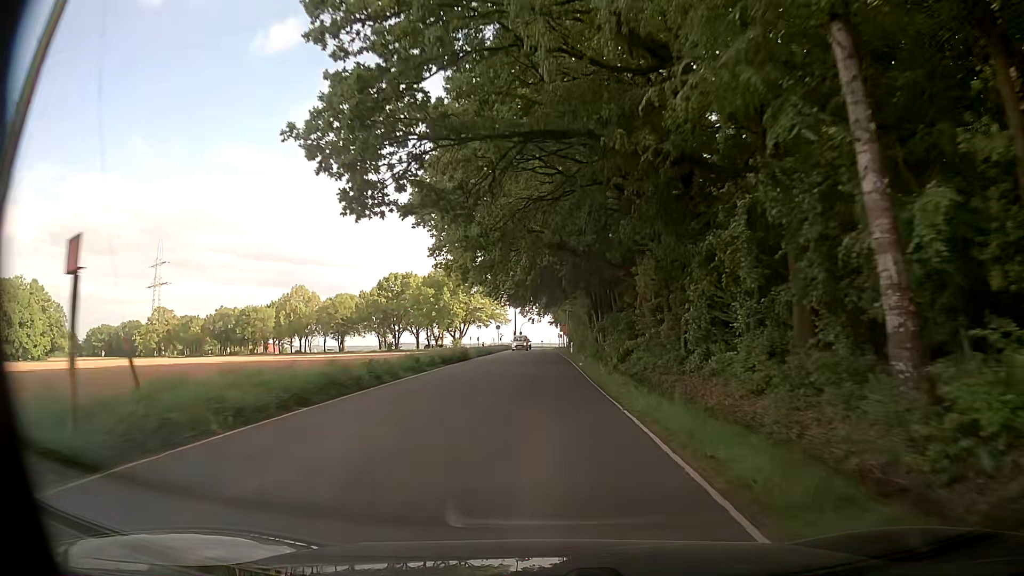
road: tertiary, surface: asphalt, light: Day
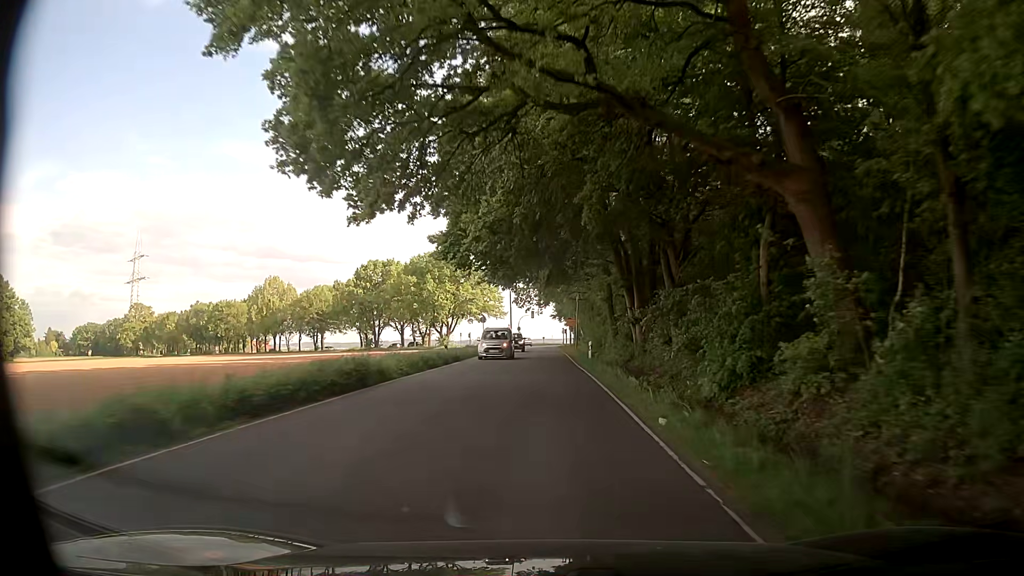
(-0.2, +21.6) m; 0°
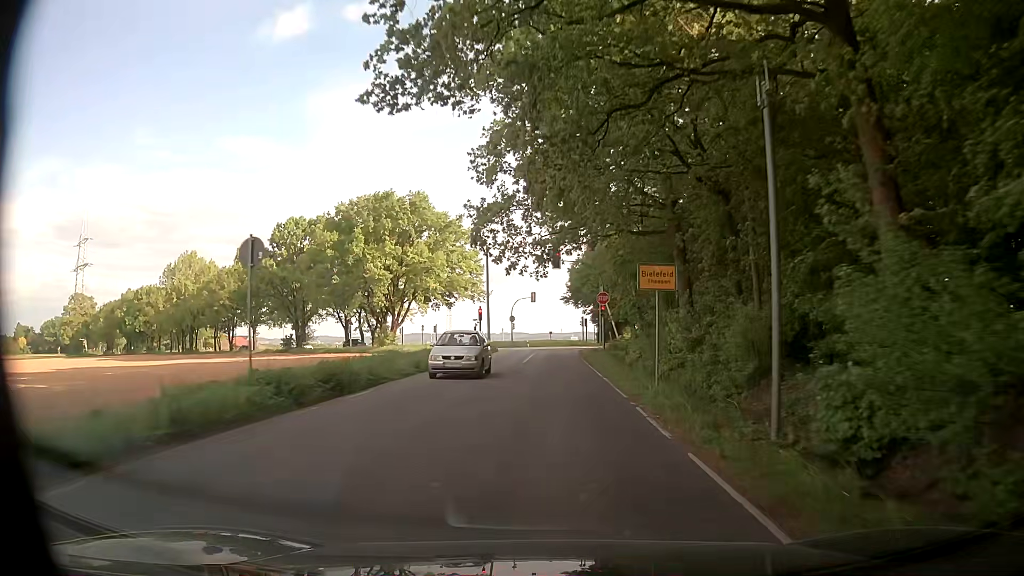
(-0.5, +49.4) m; -2°
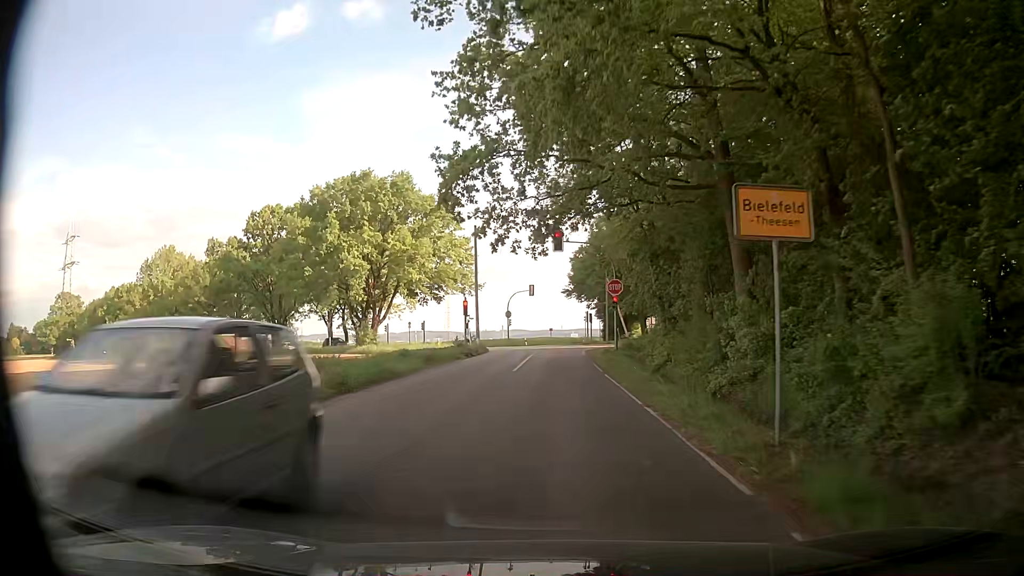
(+0.1, +8.6) m; +1°
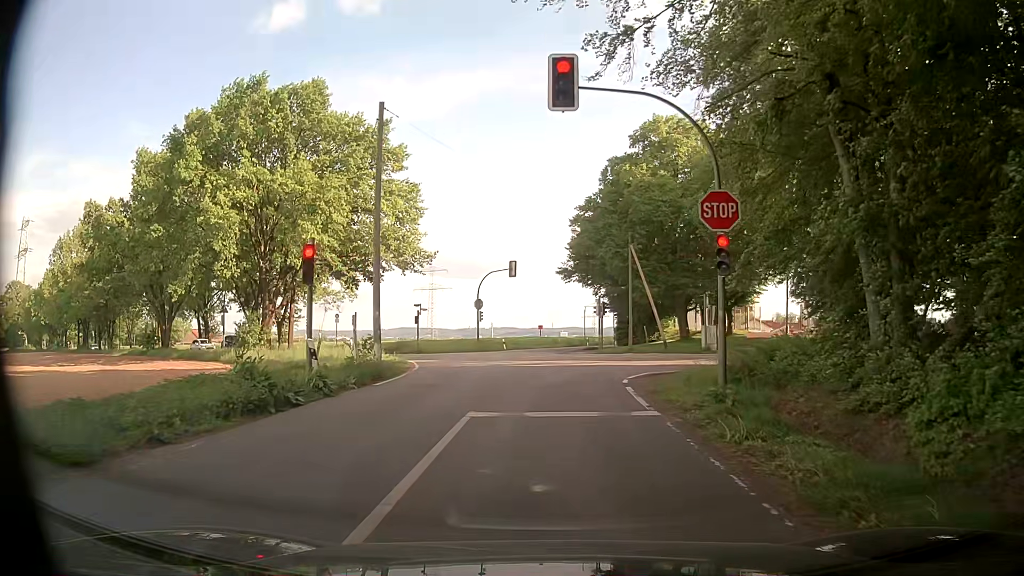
(+0.1, +24.9) m; 0°
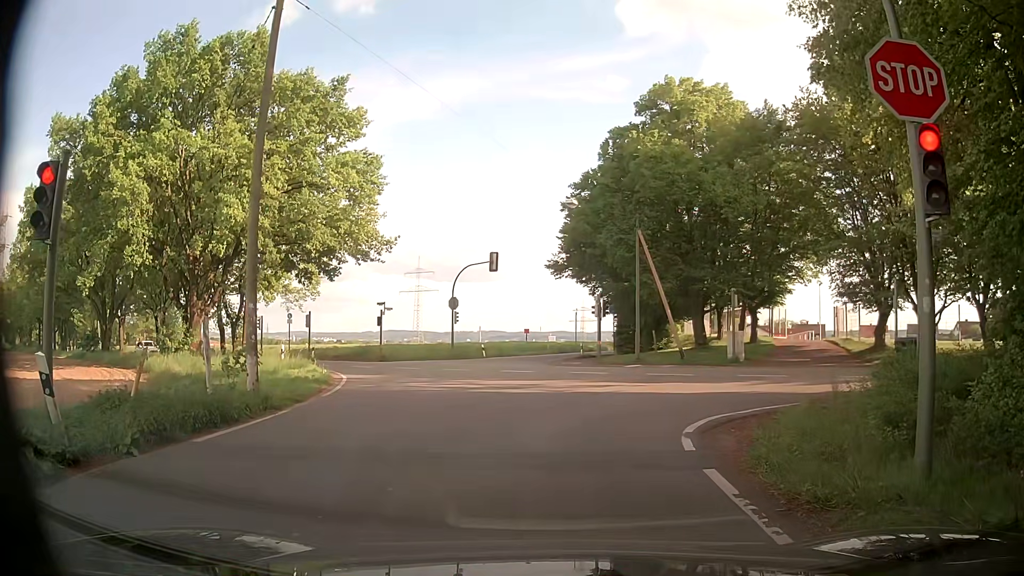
(0.0, +7.9) m; +2°
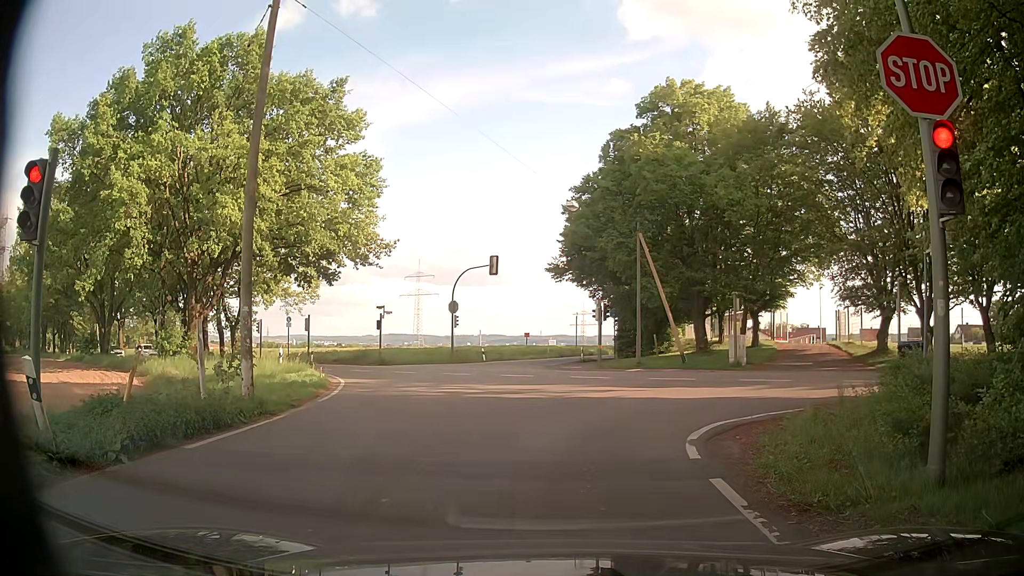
(0.0, +0.3) m; 0°
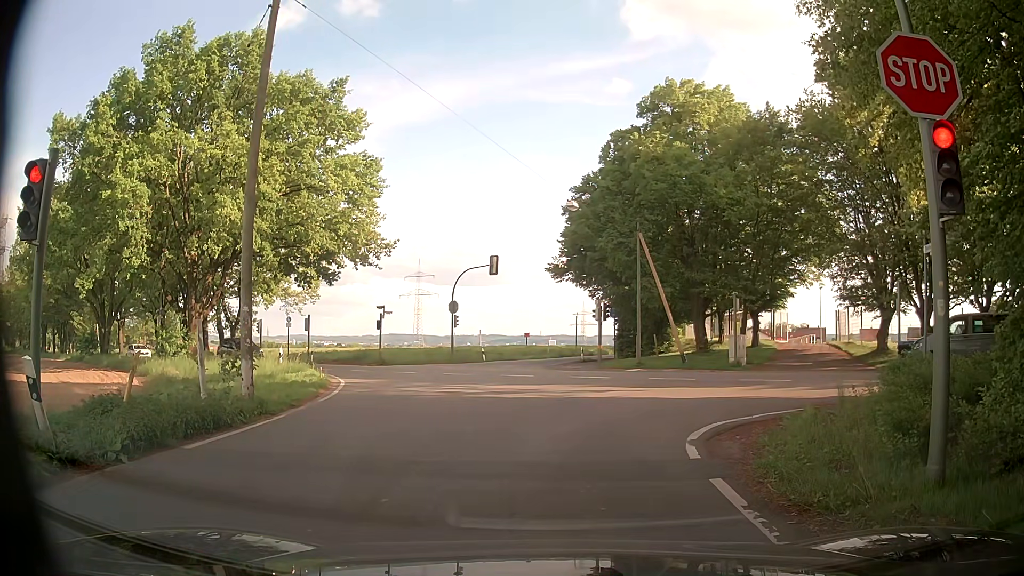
(0.0, 0.0) m; 0°
